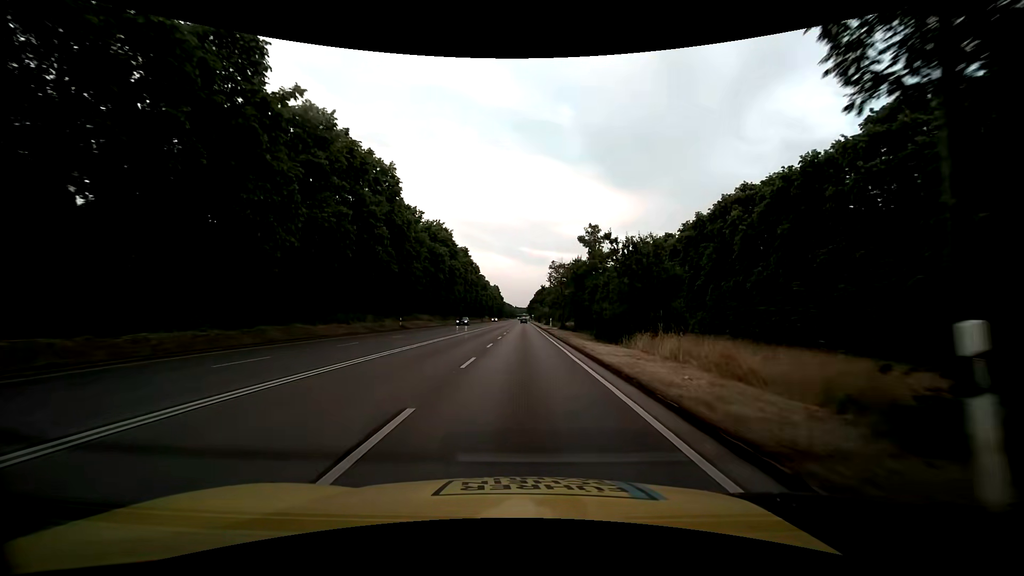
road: trunk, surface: asphalt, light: Day
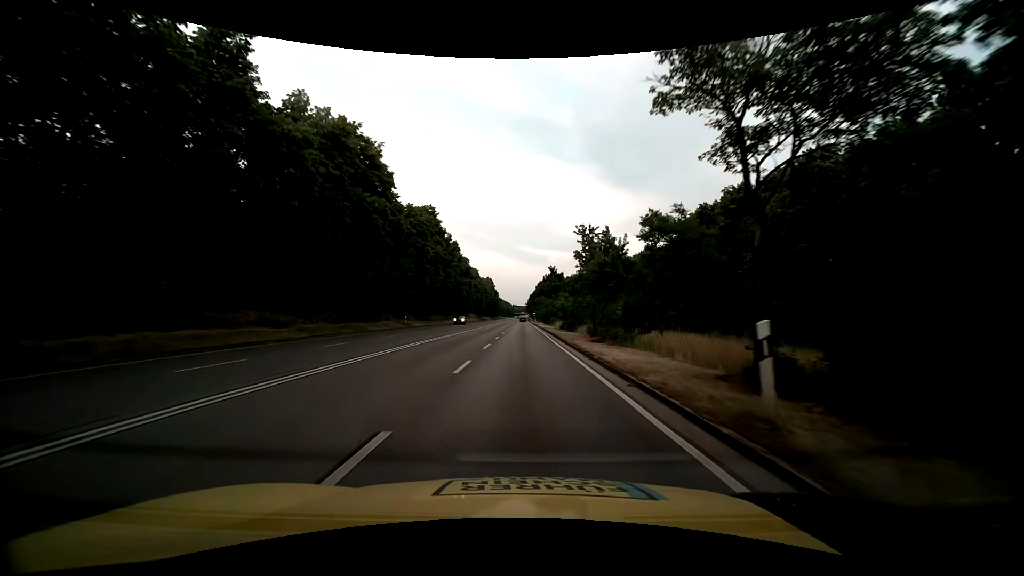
(+0.2, +47.4) m; 0°
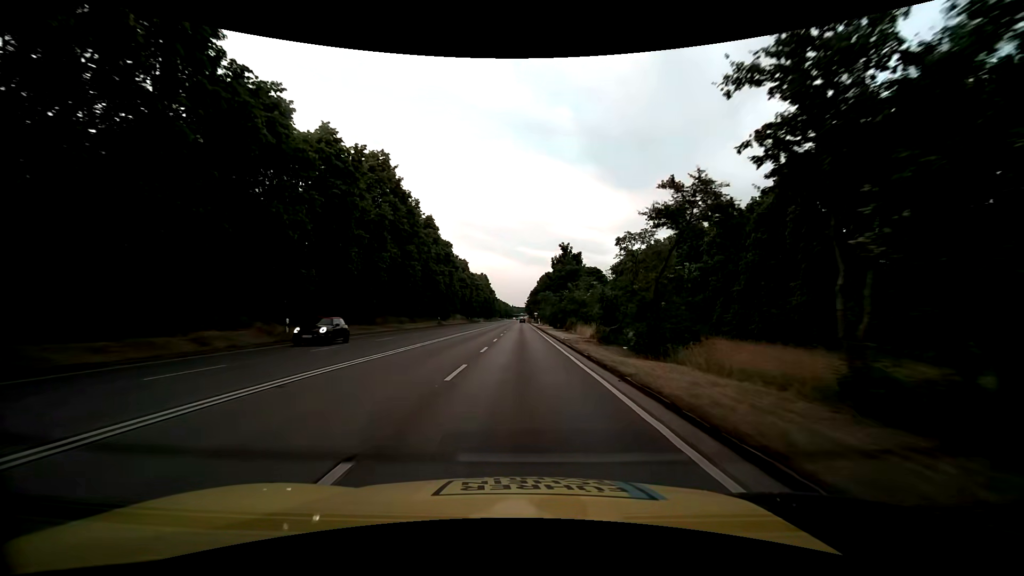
(+0.1, +28.4) m; 0°
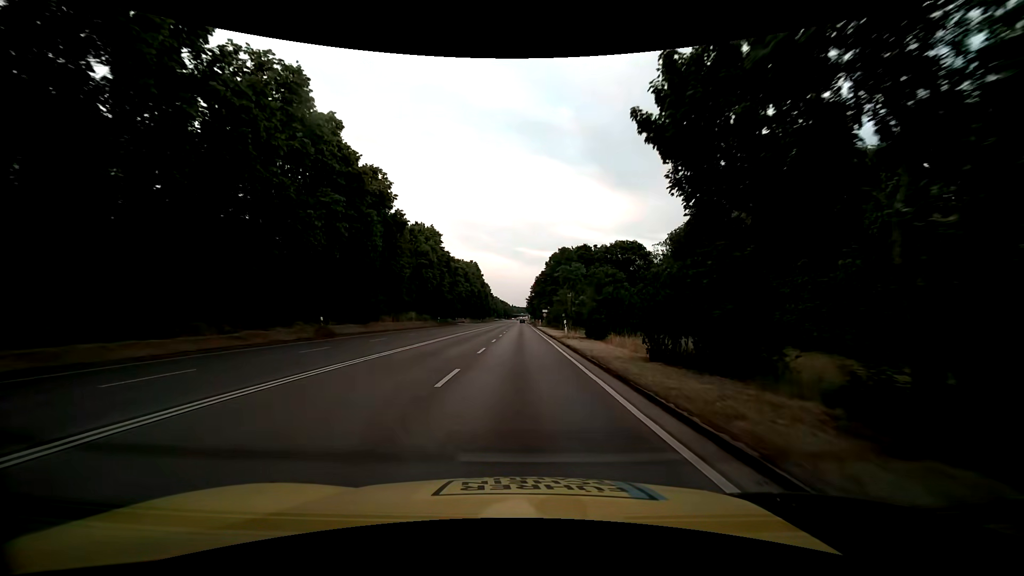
(-0.1, +47.3) m; 0°
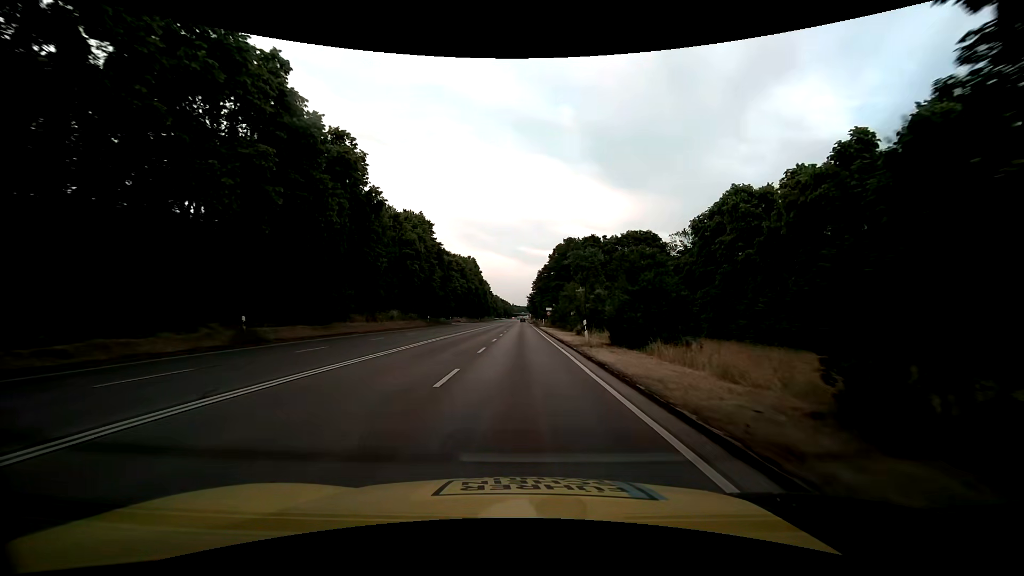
(0.0, +9.5) m; 0°
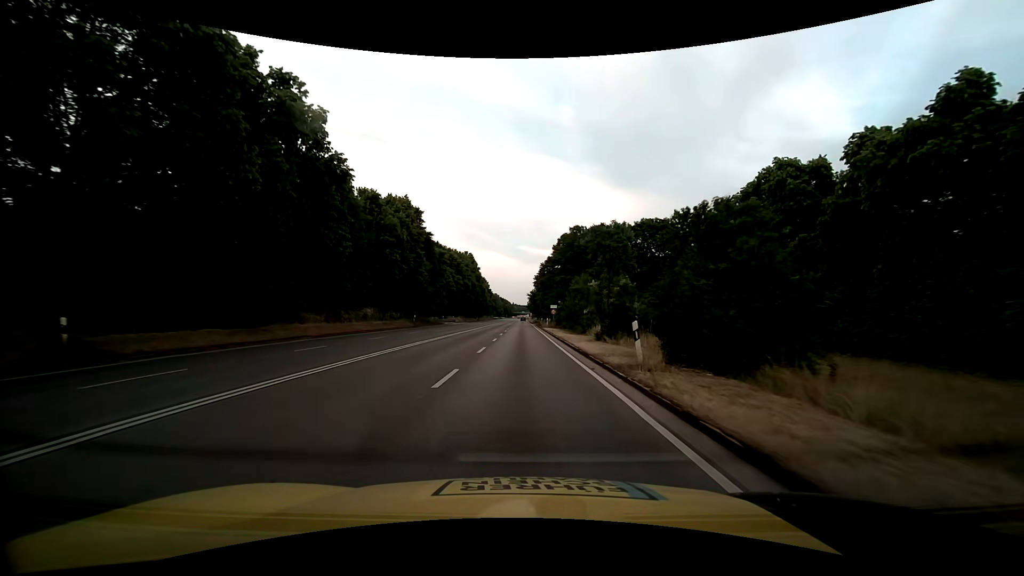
(0.0, +9.5) m; 0°
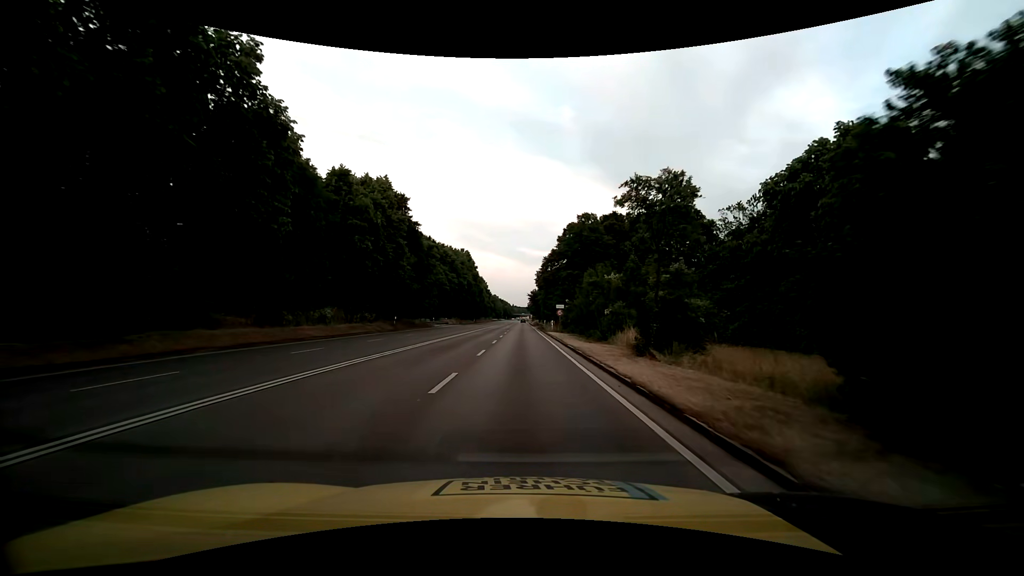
(0.0, +9.5) m; 0°
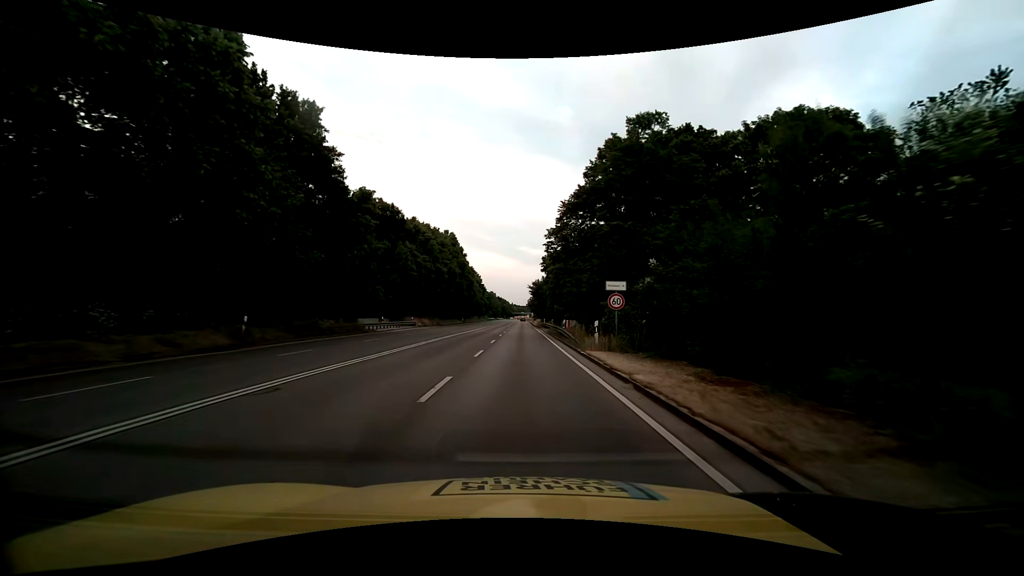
(0.0, +28.4) m; 0°
(0, +10) (0, +20) (0, +30) (0, +40) (0, +50) (0, +60) (0, +70) (0, +80) (0, +90) (0, +100) m
